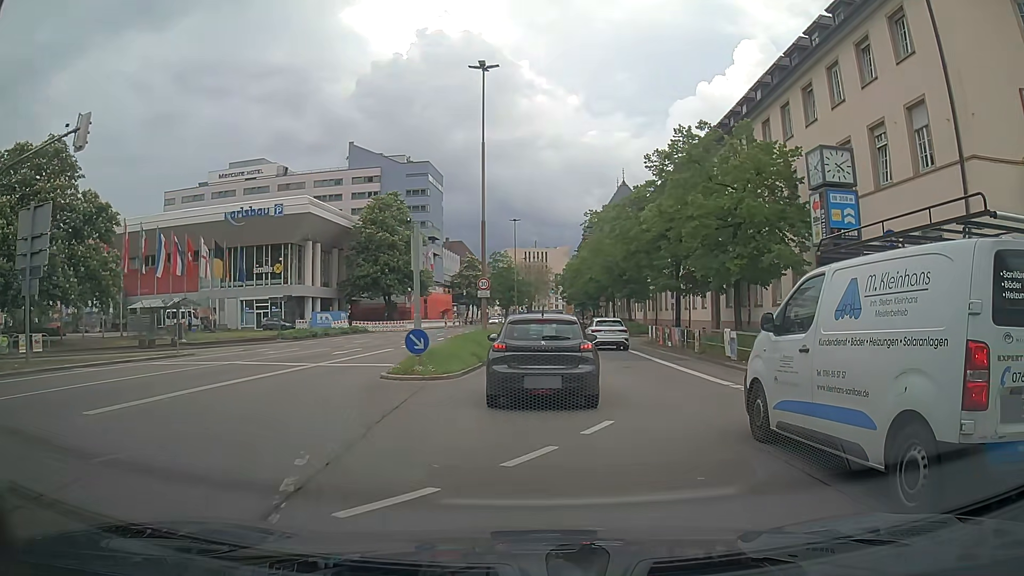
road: primary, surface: asphalt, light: Day
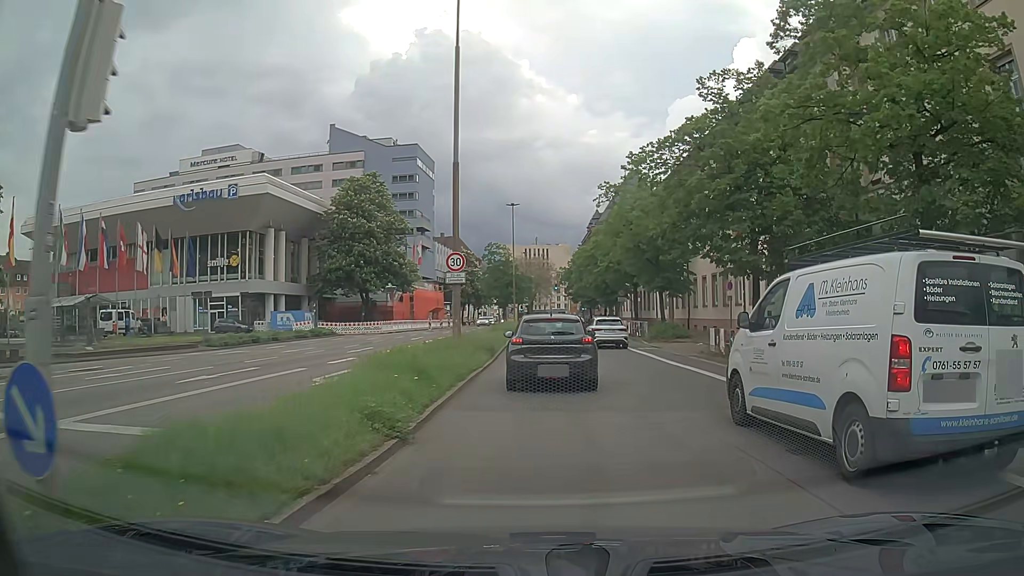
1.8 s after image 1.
(0.0, +12.6) m; 0°
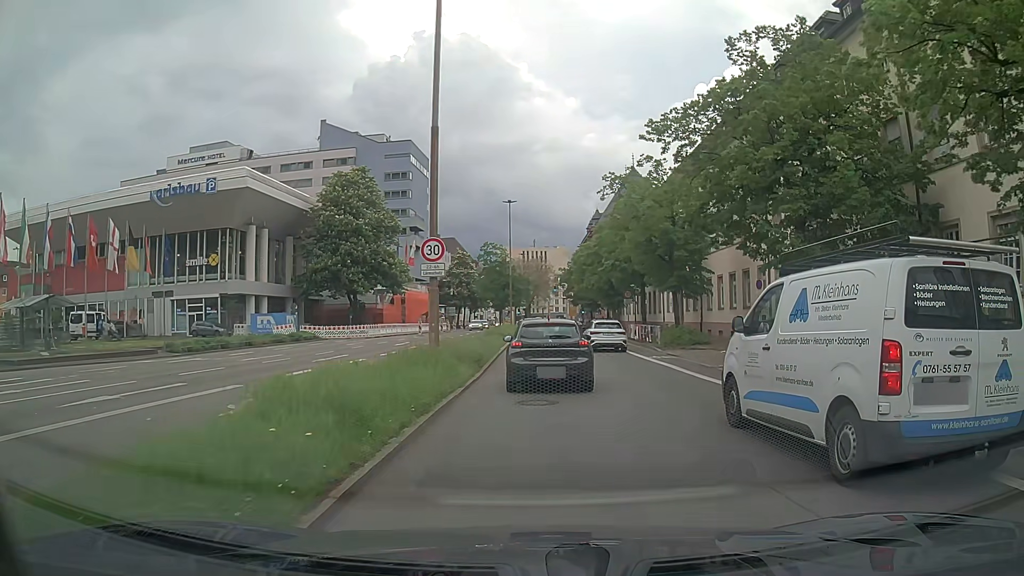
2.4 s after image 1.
(0.0, +4.4) m; 0°
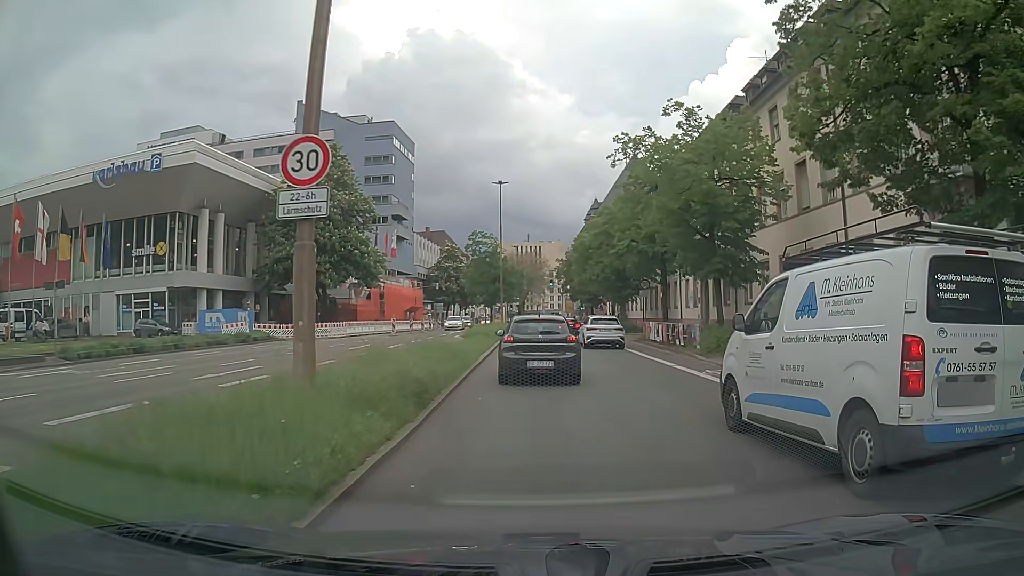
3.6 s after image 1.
(-0.1, +9.1) m; 0°
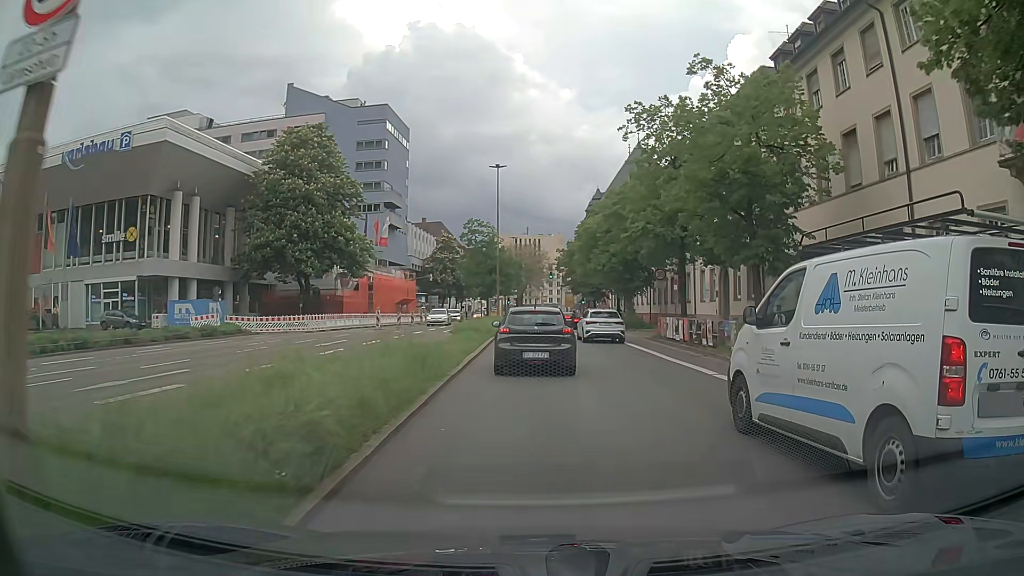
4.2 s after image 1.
(0.0, +4.6) m; +1°
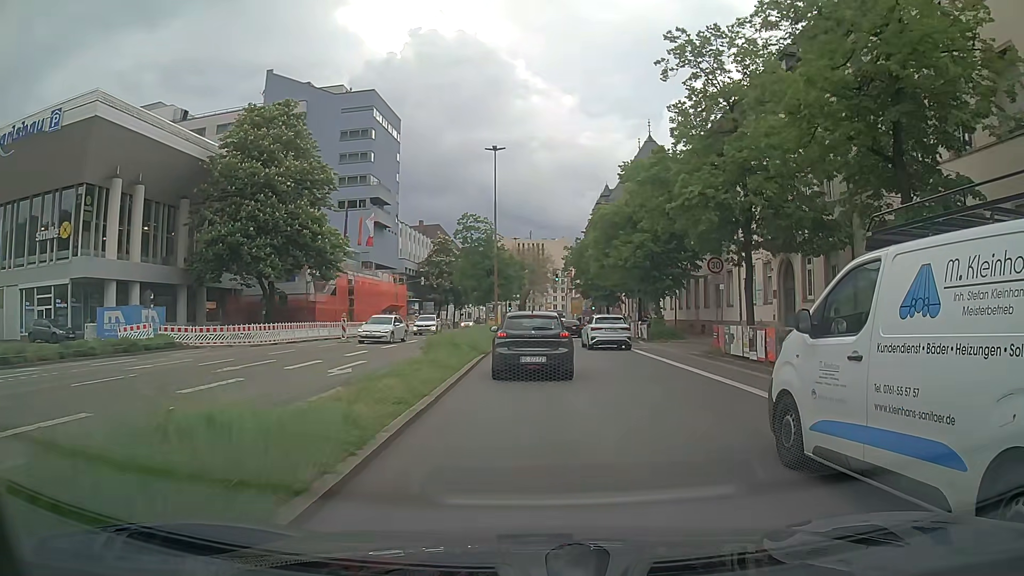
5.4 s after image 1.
(-0.1, +9.2) m; 0°
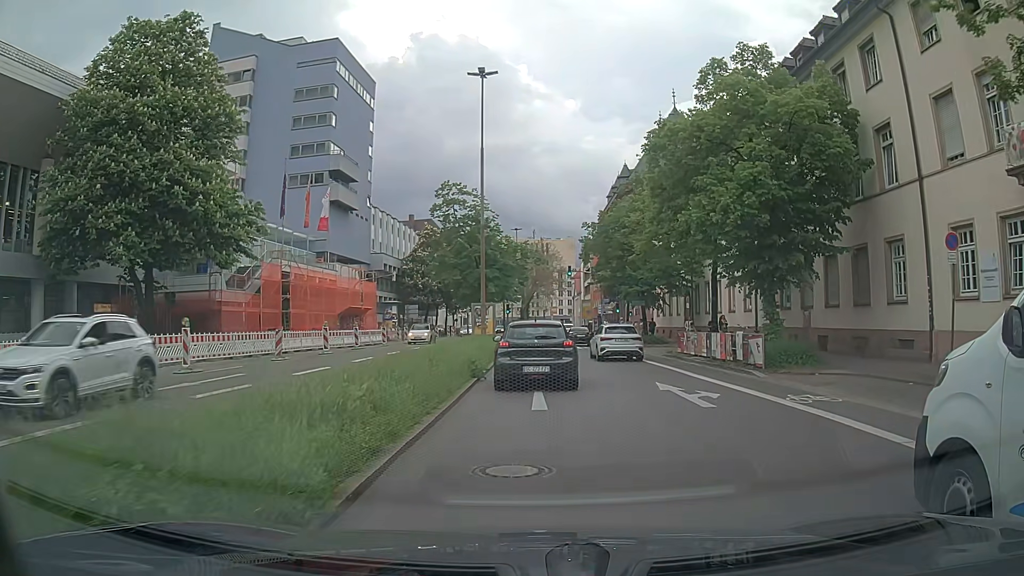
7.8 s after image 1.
(-0.5, +17.9) m; 0°
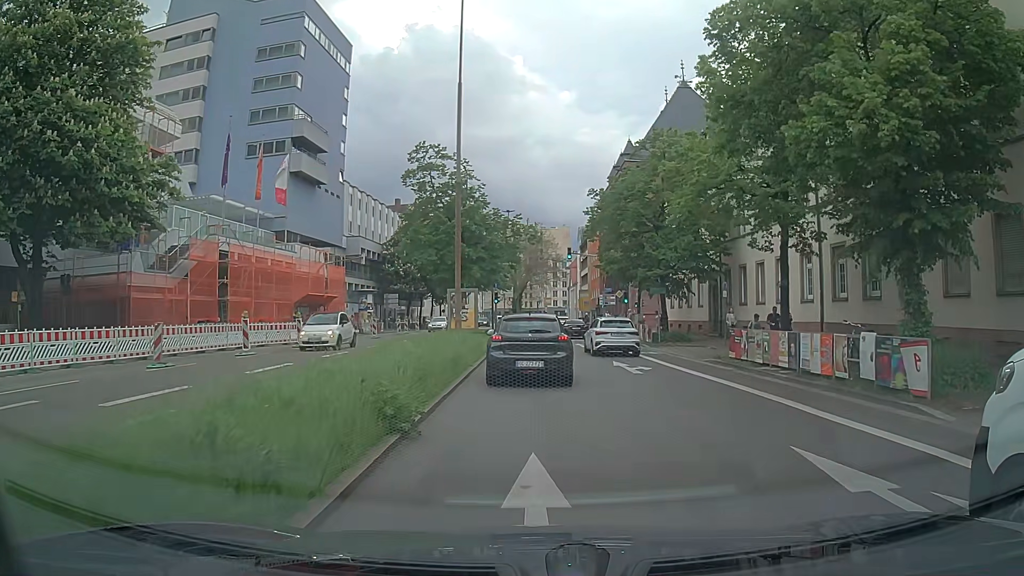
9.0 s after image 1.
(-0.1, +8.8) m; -1°
(0, +10) (0, +20) (0, +30) (0, +40) (+1, +50) (+1, +60) (+1, +70) (+1, +80) (+1, +90) (+2, +100) m
